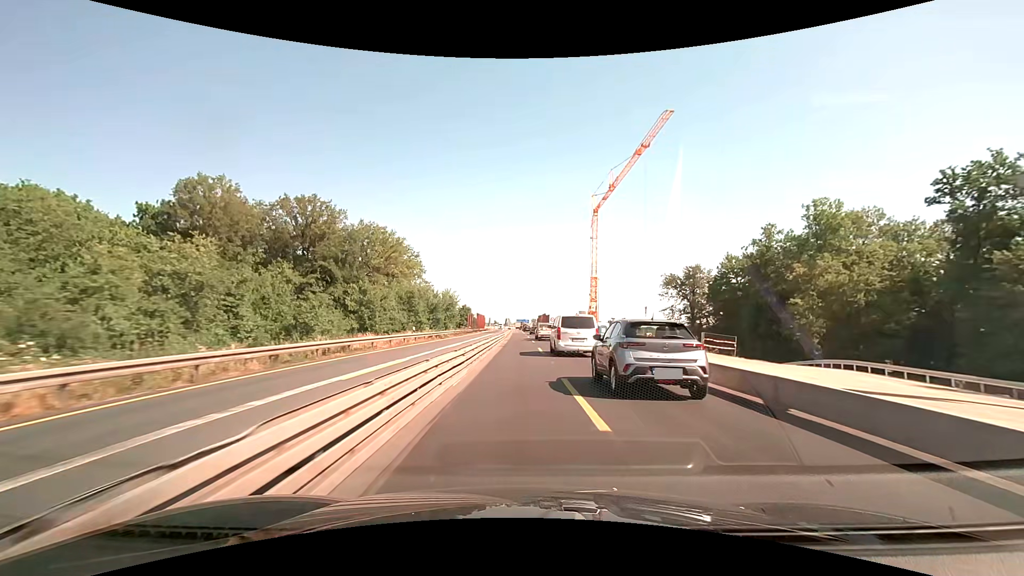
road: motorway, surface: concrete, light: Day
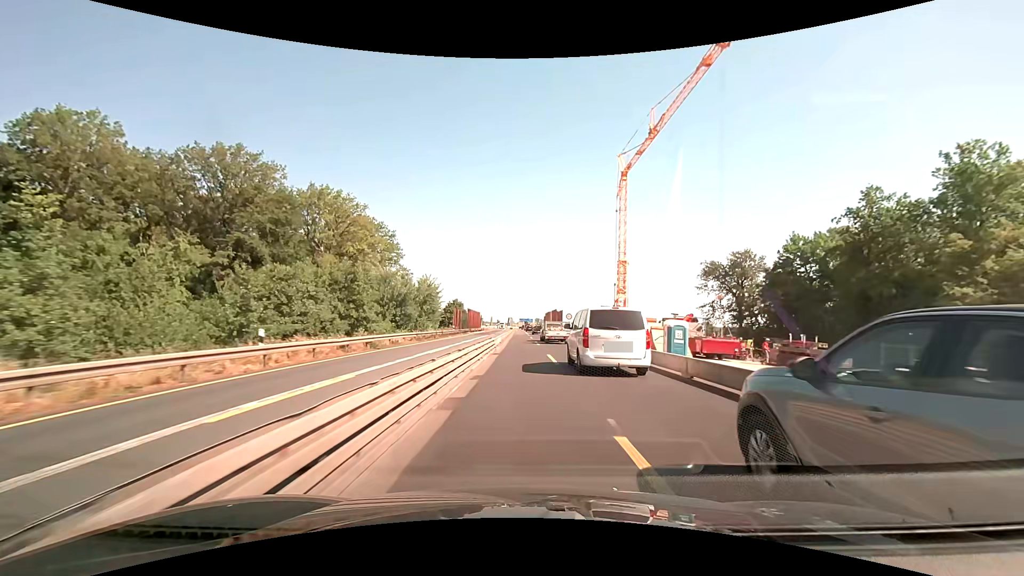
(-0.1, +25.0) m; 0°
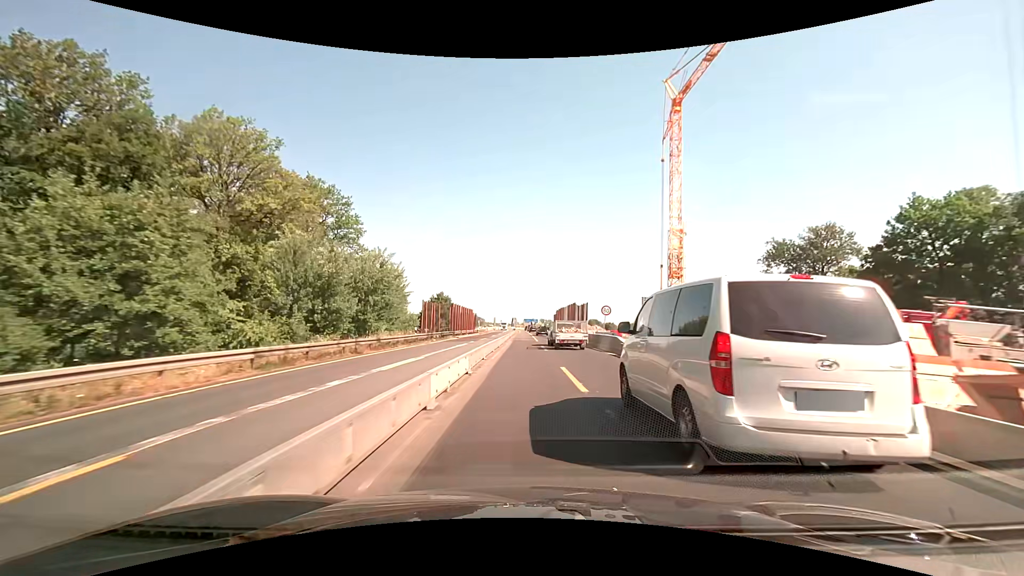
(0.0, +25.1) m; 0°
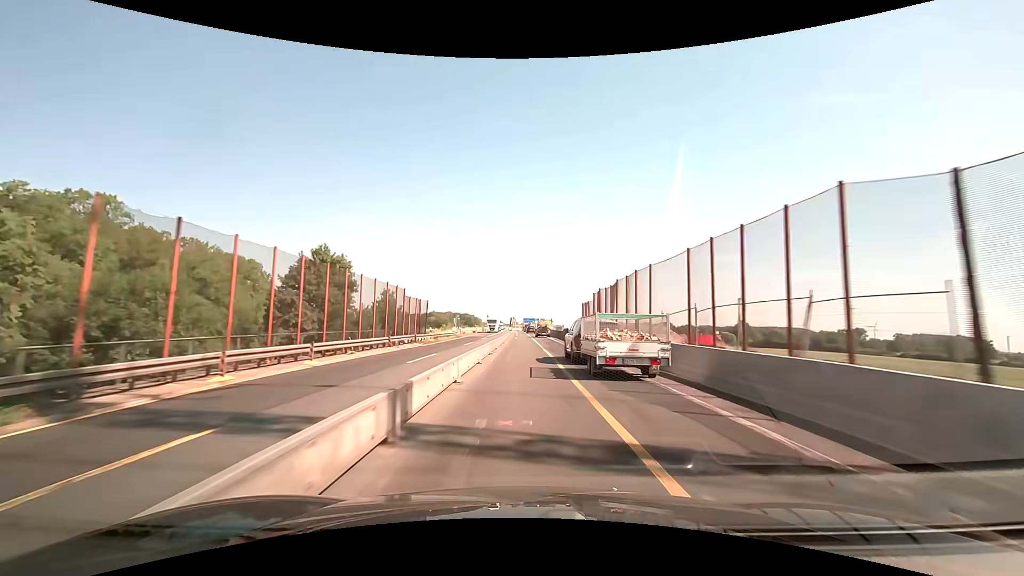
(0.0, +50.5) m; 0°
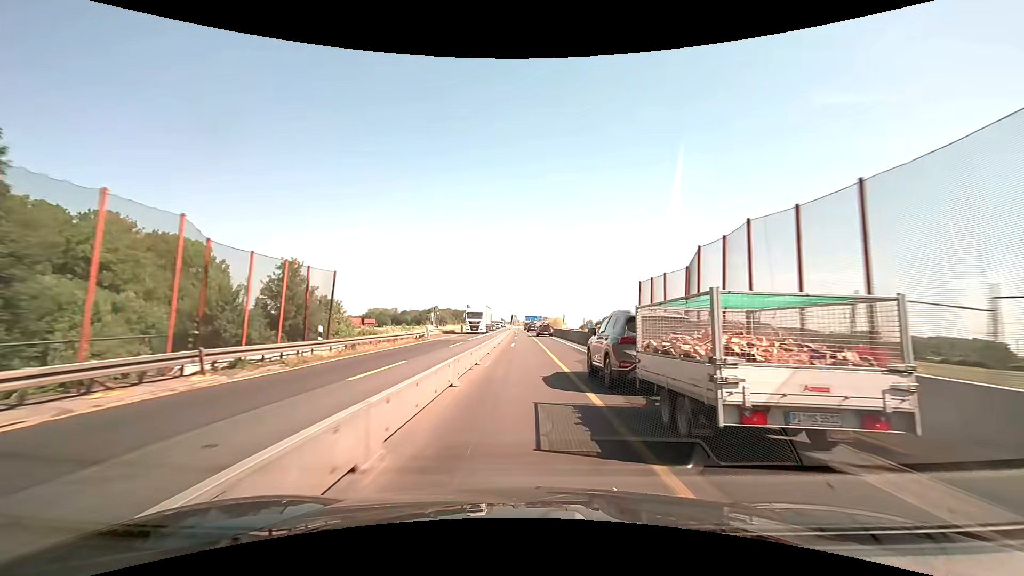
(-0.1, +25.3) m; 0°
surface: asphalt
(0, +10) (0, +20) (0, +30) (0, +40) (0, +50) (0, +60) (0, +70) (0, +80) (0, +90) (-1, +100) m
